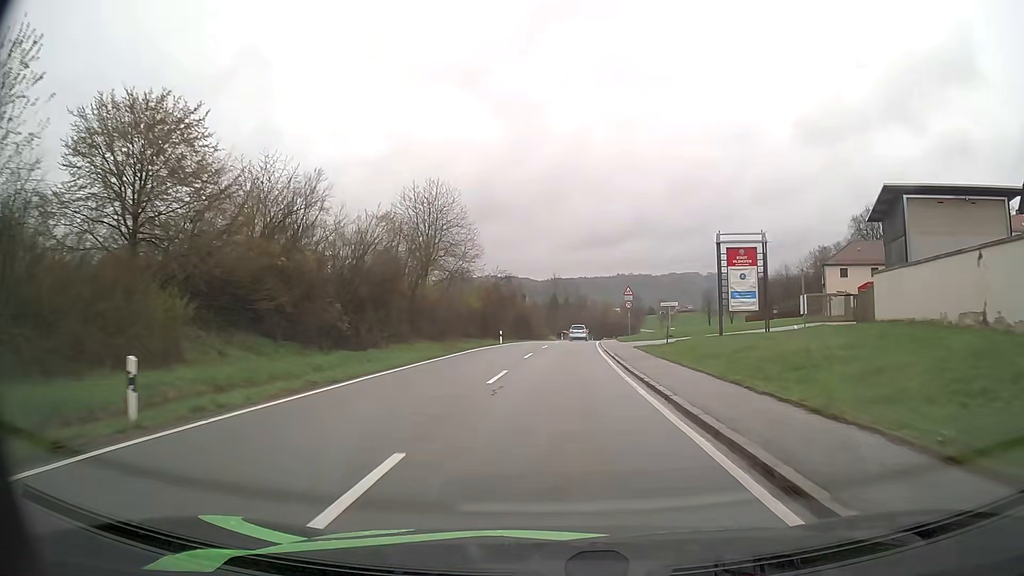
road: tertiary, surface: asphalt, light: Day
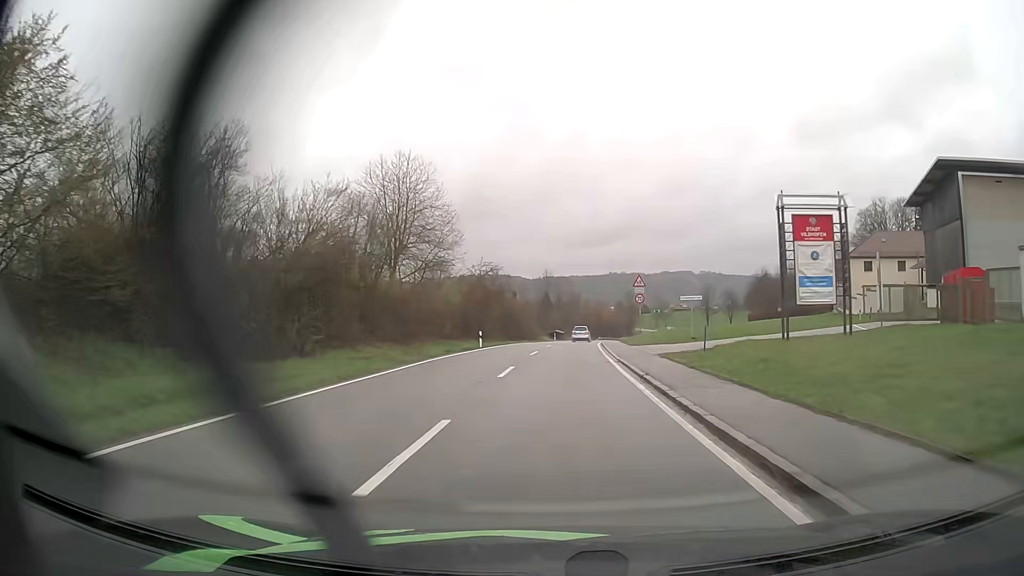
(+0.1, +10.0) m; +1°
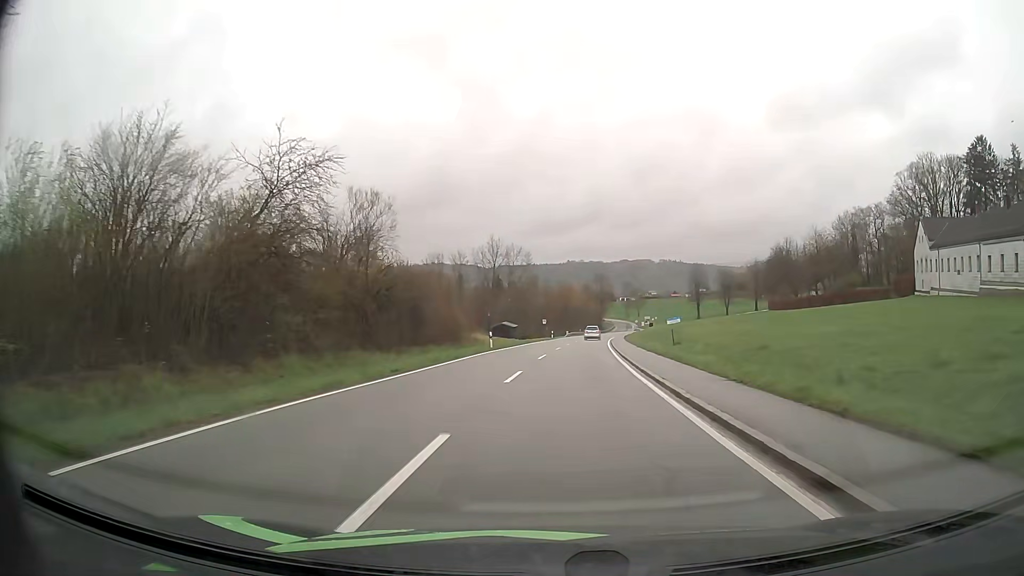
(+1.7, +49.3) m; +4°
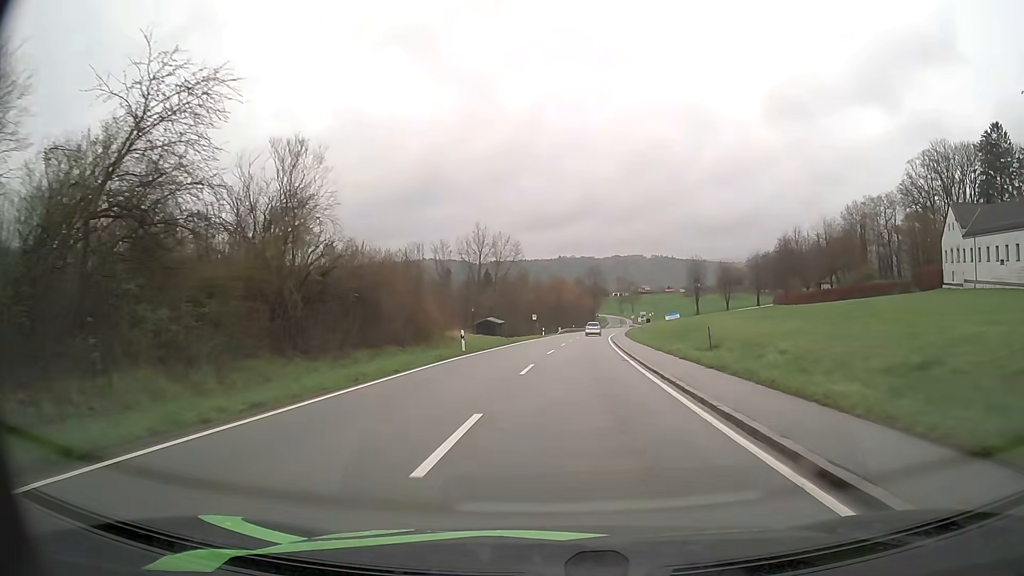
(+0.1, +10.0) m; +1°
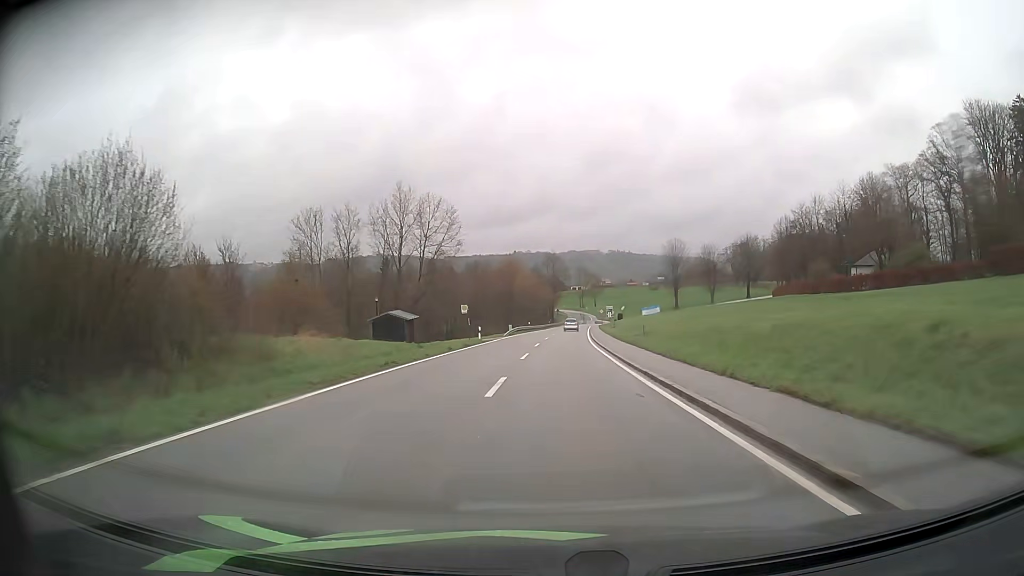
(+1.0, +29.9) m; +4°
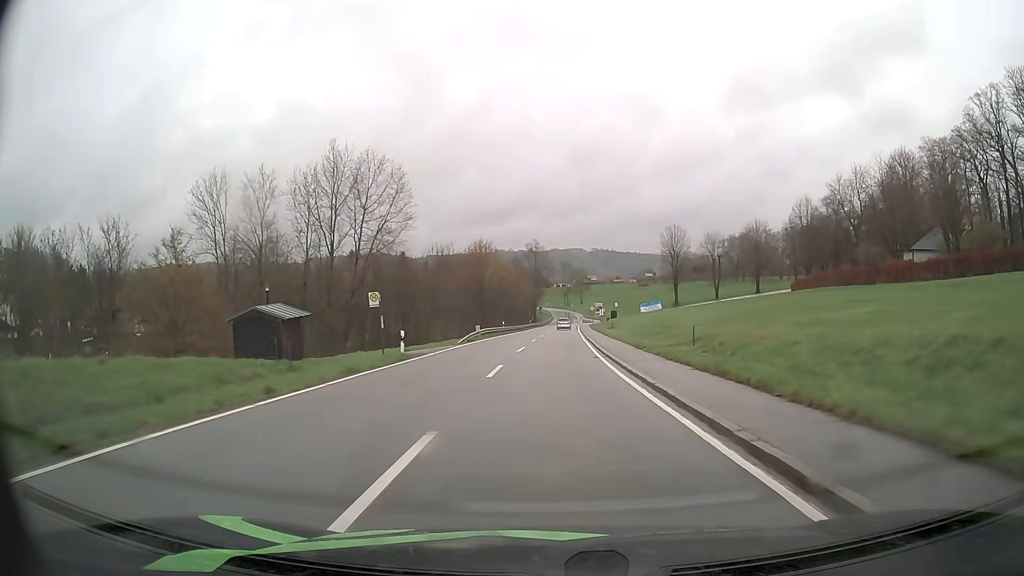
(+0.3, +20.1) m; +1°
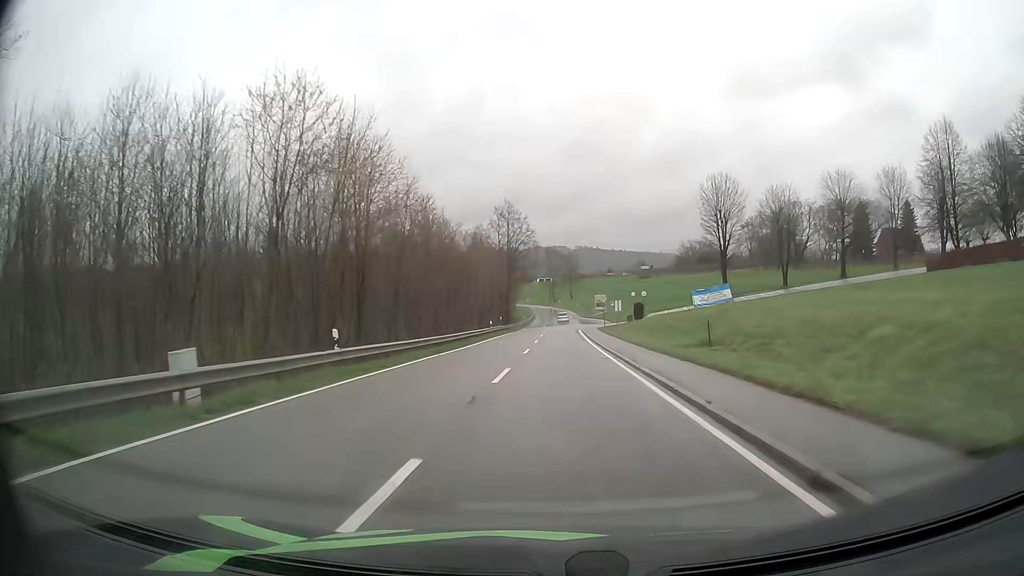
(+0.6, +49.9) m; +1°
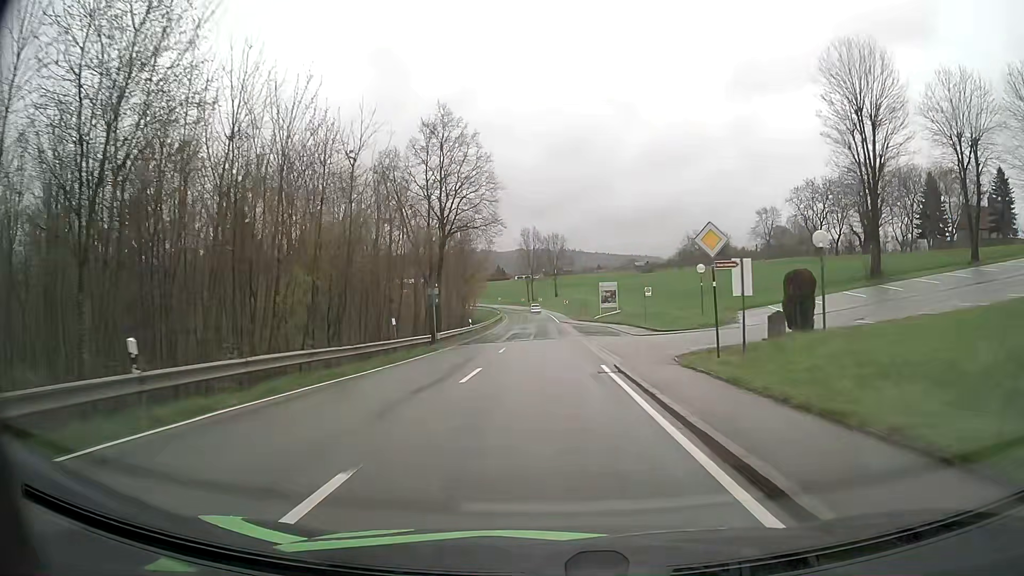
(+1.0, +48.4) m; +2°
(0, +10) (0, +20) (0, +30) (0, +40) (0, +50) (-1, +60) (-1, +70) (-1, +80) (-1, +90) (-2, +100) m
